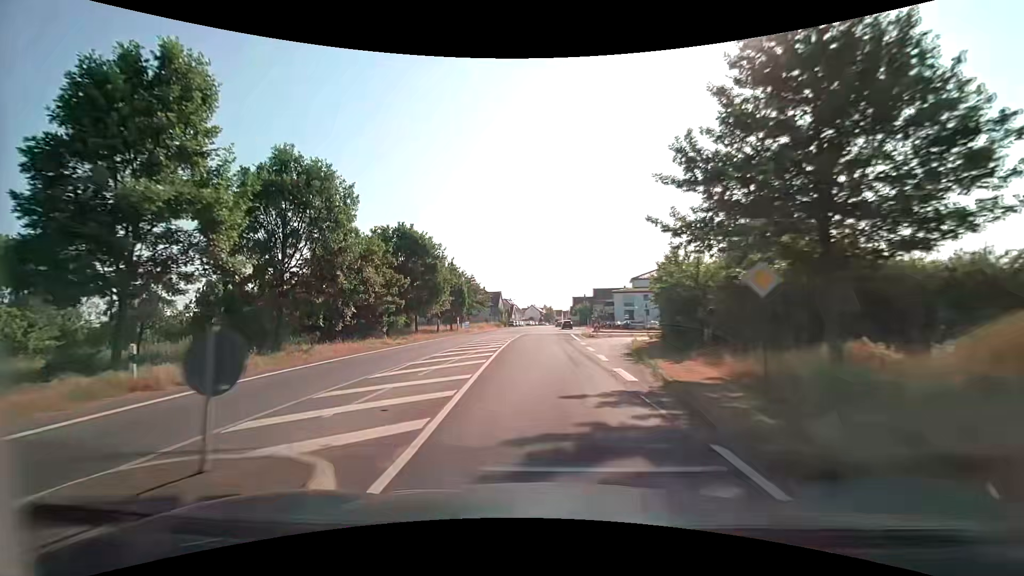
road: tertiary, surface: asphalt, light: Day
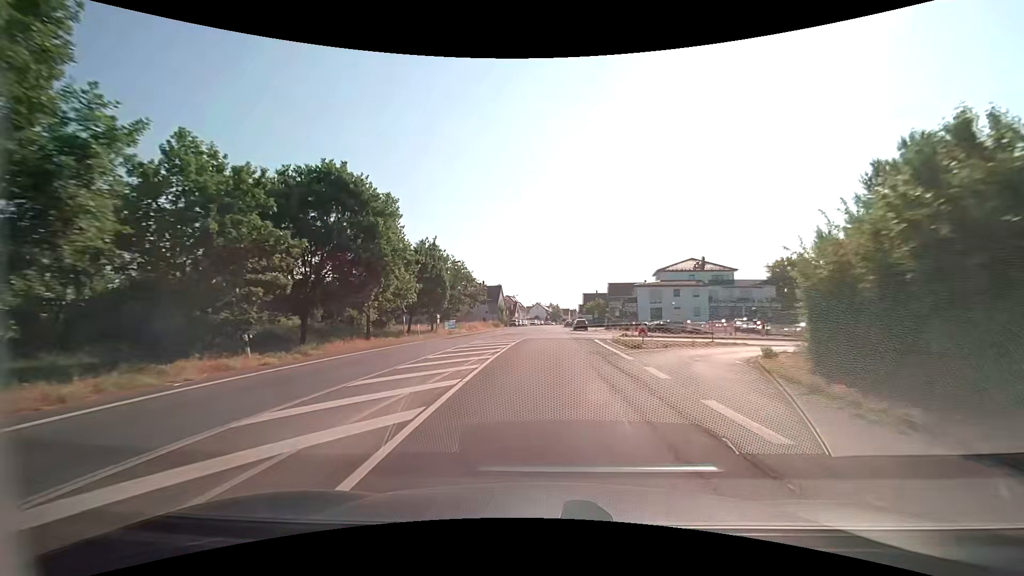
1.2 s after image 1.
(-0.5, +17.7) m; -2°
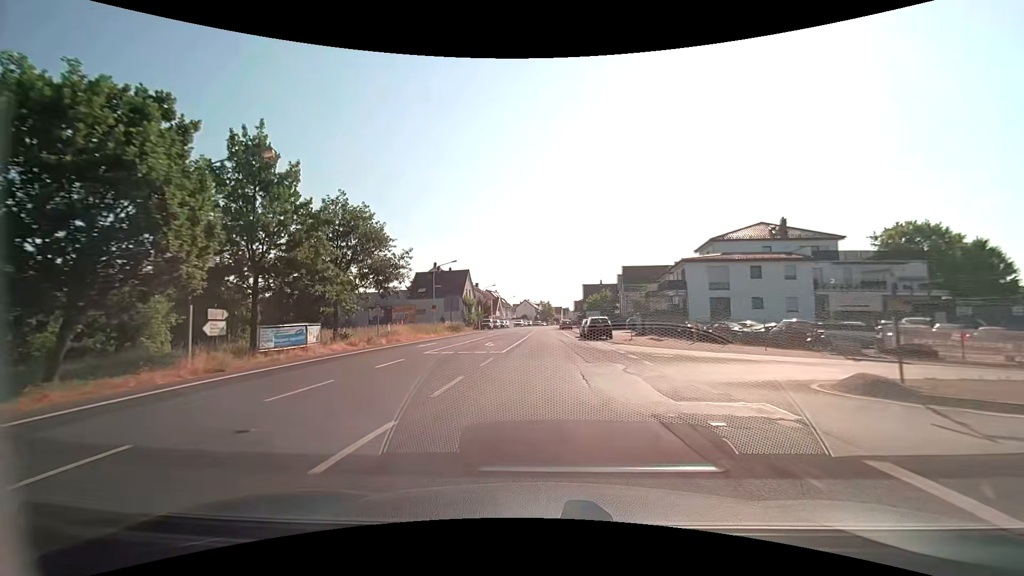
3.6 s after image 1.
(+0.8, +34.6) m; +1°
(0, +10) (0, +20) (0, +30) (0, +40) (0, +50) (0, +60) (0, +70) (+1, +80) (+1, +90) (+1, +100) m
